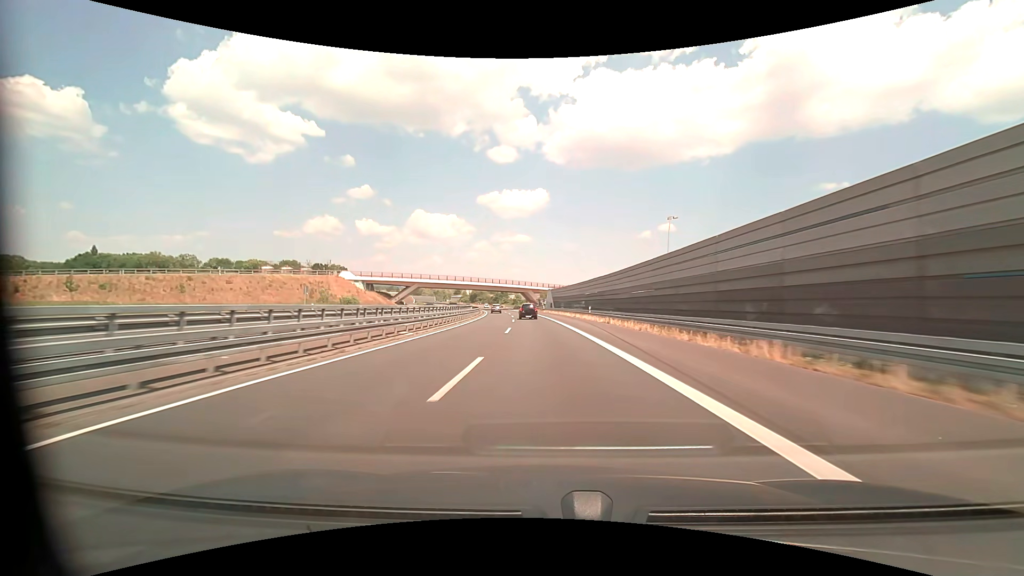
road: motorway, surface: asphalt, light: Day
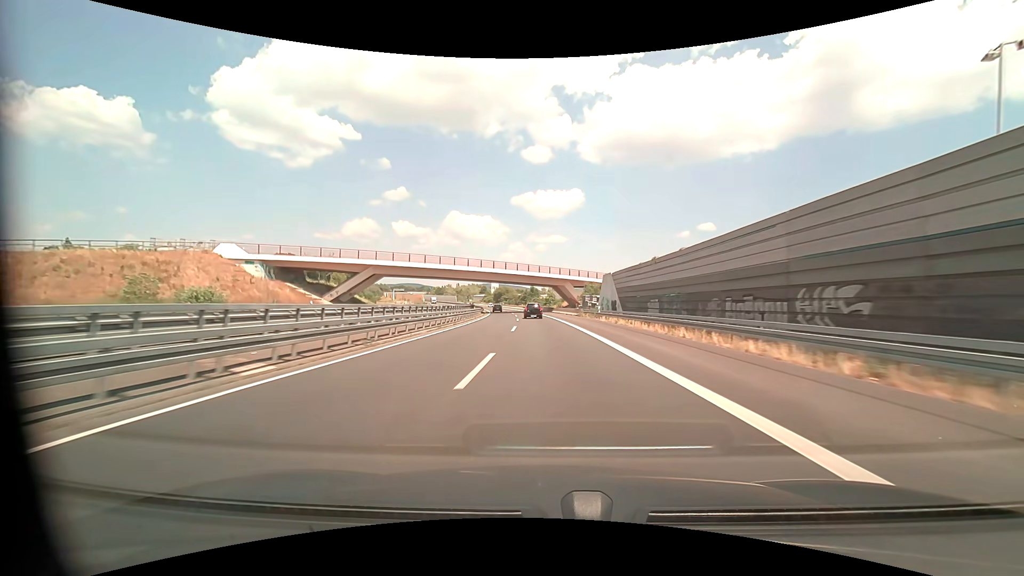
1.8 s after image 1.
(-1.9, +53.5) m; -4°
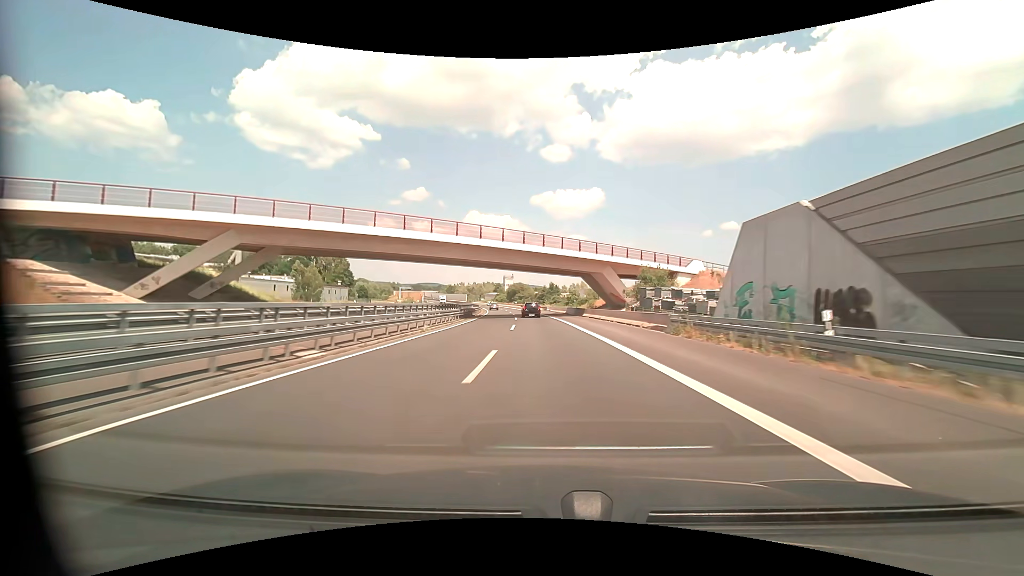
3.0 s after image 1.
(-0.7, +35.8) m; -2°
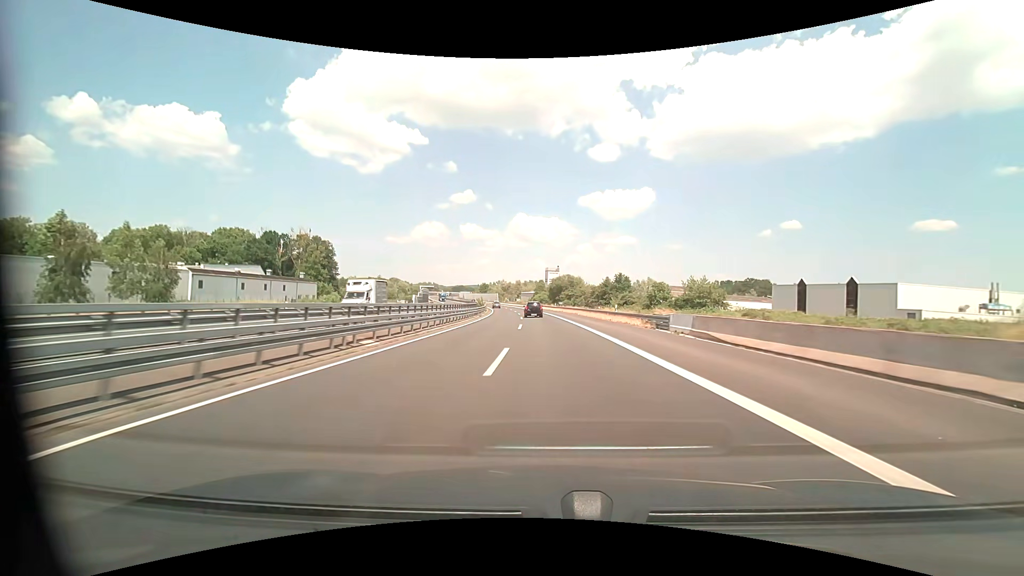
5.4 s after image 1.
(-3.4, +71.5) m; -6°
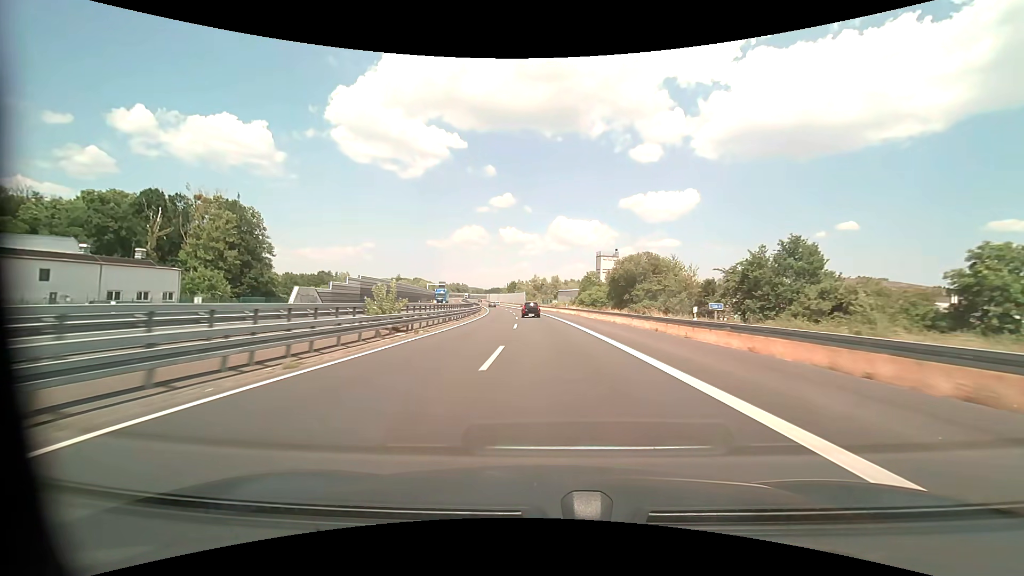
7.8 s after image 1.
(-2.2, +71.7) m; -4°
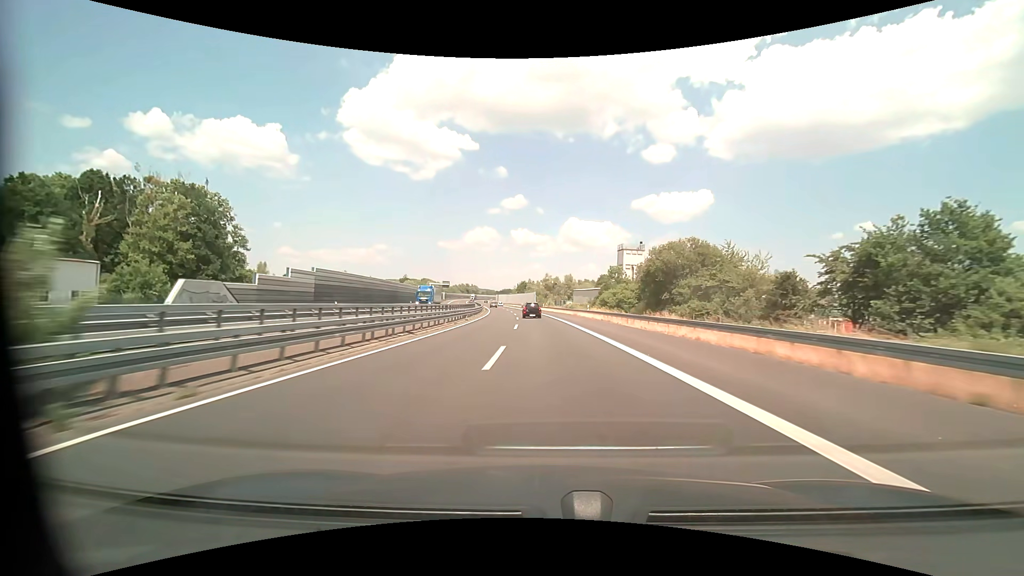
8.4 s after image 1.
(-0.2, +18.0) m; -1°
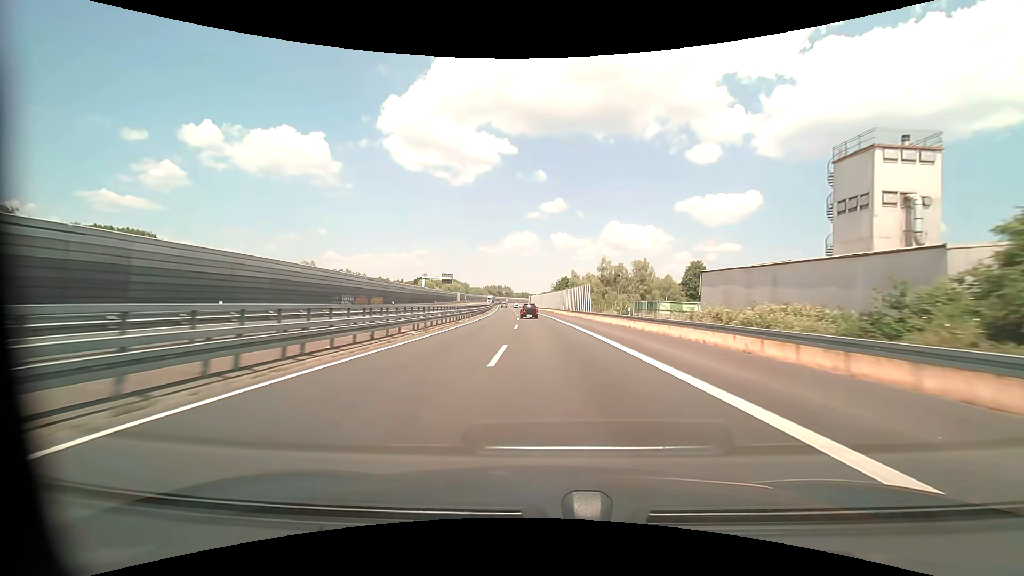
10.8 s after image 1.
(-3.5, +71.8) m; -5°
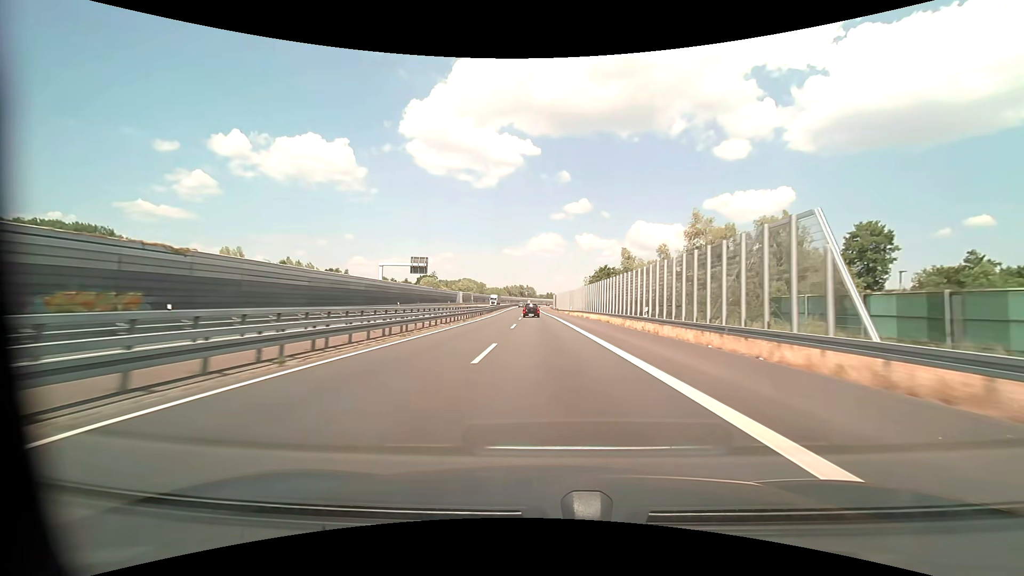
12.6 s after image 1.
(-1.2, +53.8) m; -3°
(0, +10) (0, +20) (0, +30) (-1, +40) (-1, +50) (-1, +60) (-2, +70) (-2, +80) (-2, +90) (-3, +100) m
